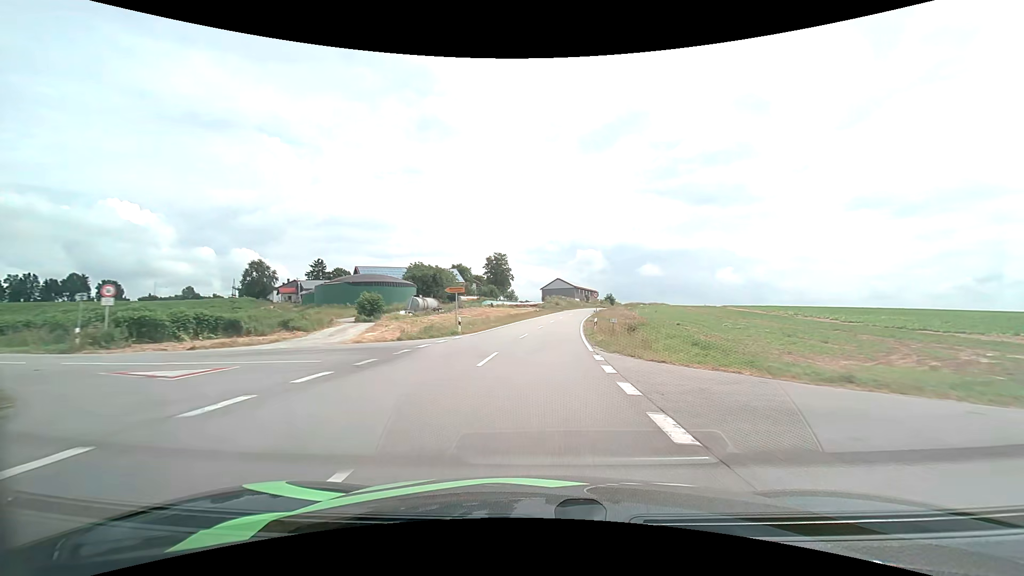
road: tertiary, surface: asphalt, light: Day
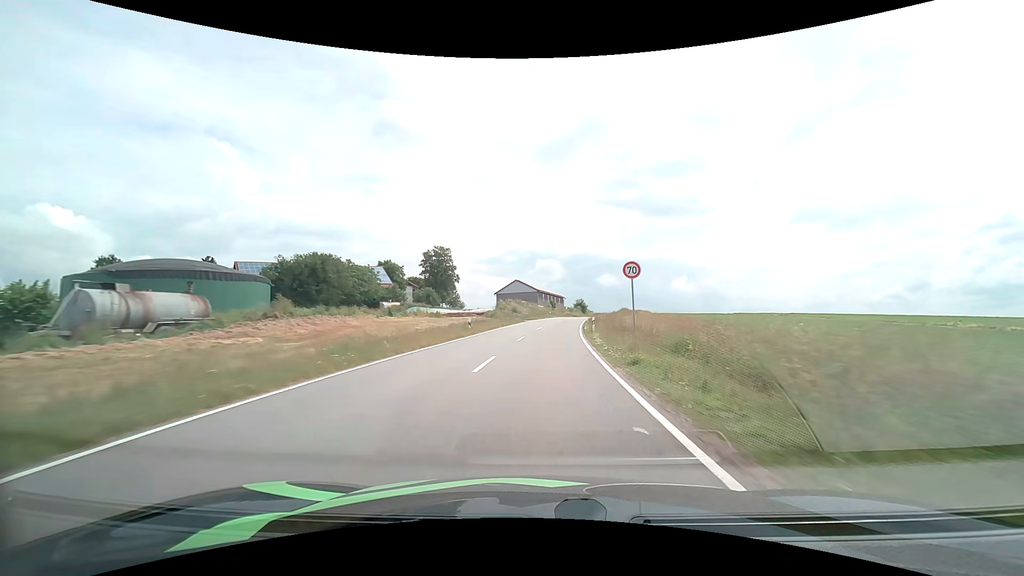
(+1.7, +38.1) m; +5°
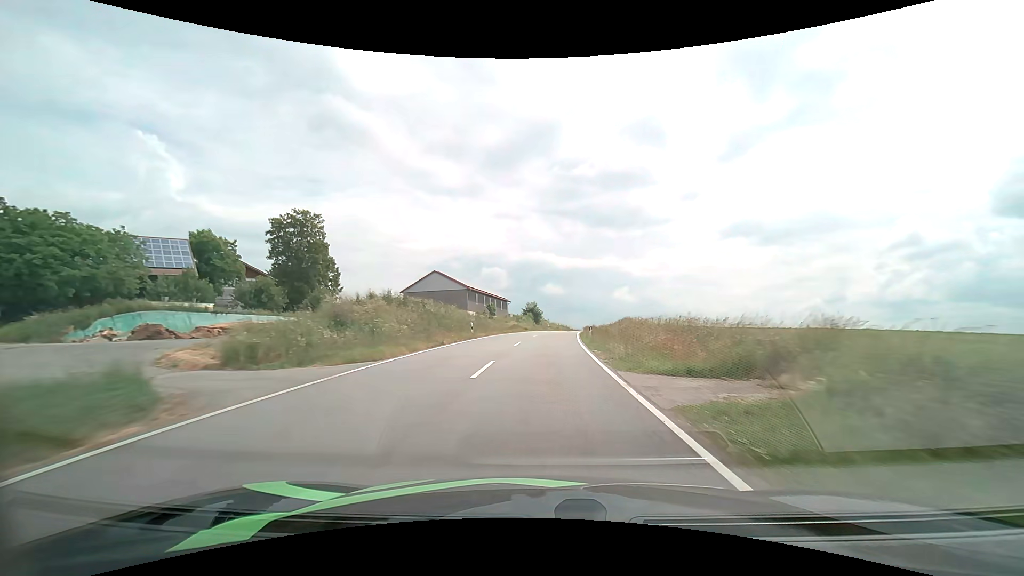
(+2.7, +49.9) m; +6°
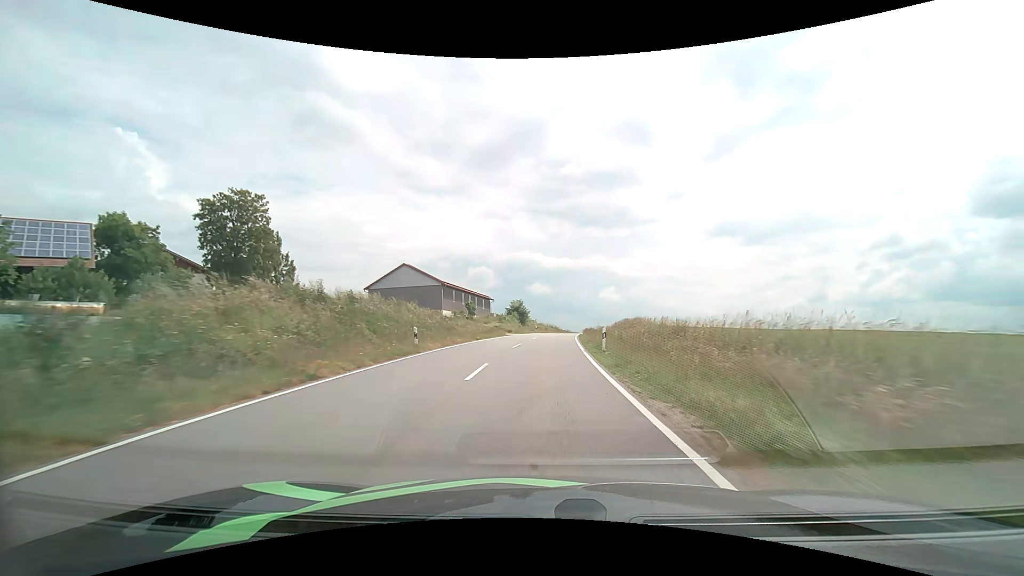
(+0.2, +12.2) m; +2°
(0, +10) (0, +20) (+1, +30) (+1, +40) (+2, +50) (+3, +60) (+5, +70) (+6, +80) (+7, +90) (+9, +99) m
